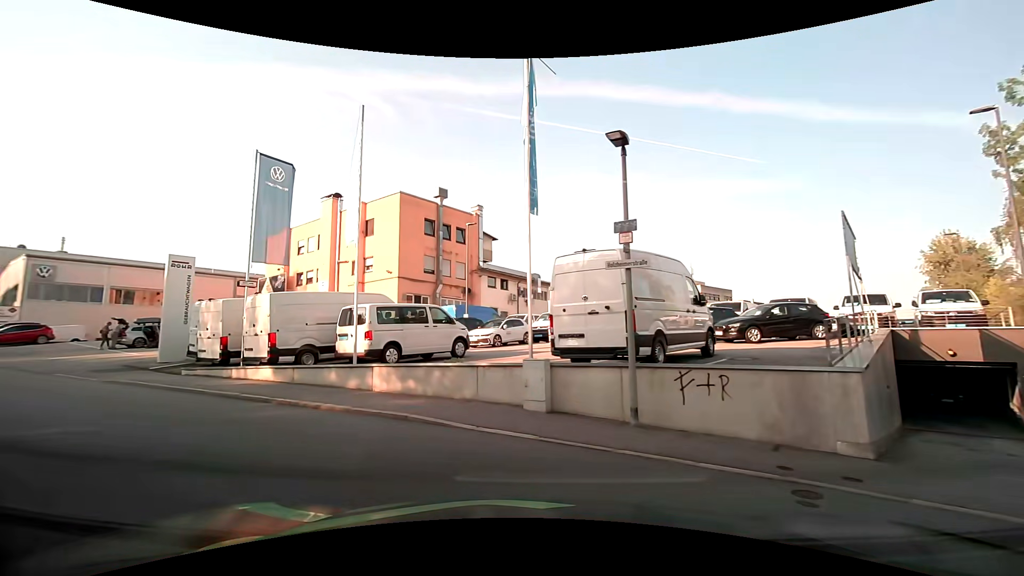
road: residential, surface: asphalt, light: Day
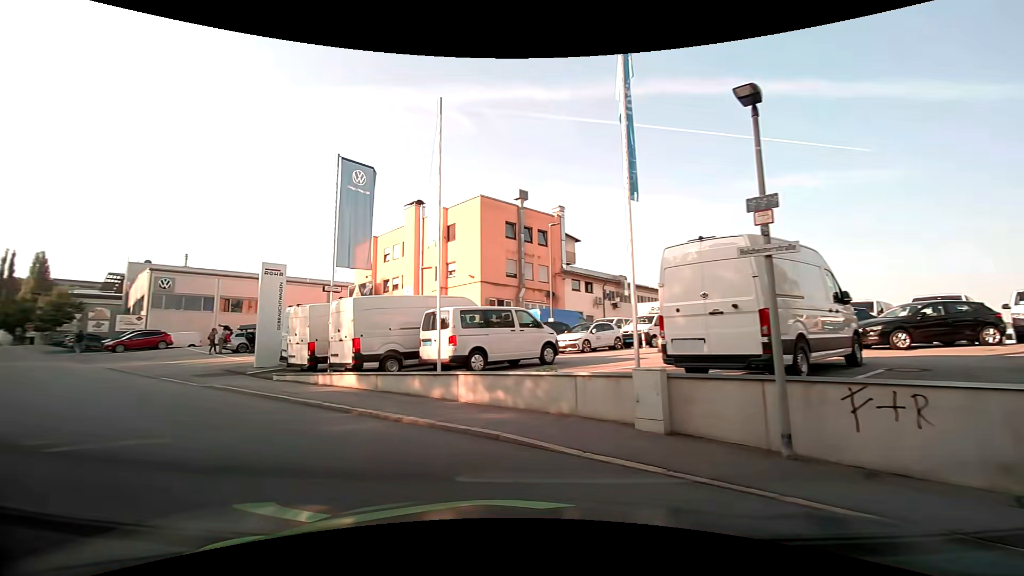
(-0.1, +1.5) m; -7°
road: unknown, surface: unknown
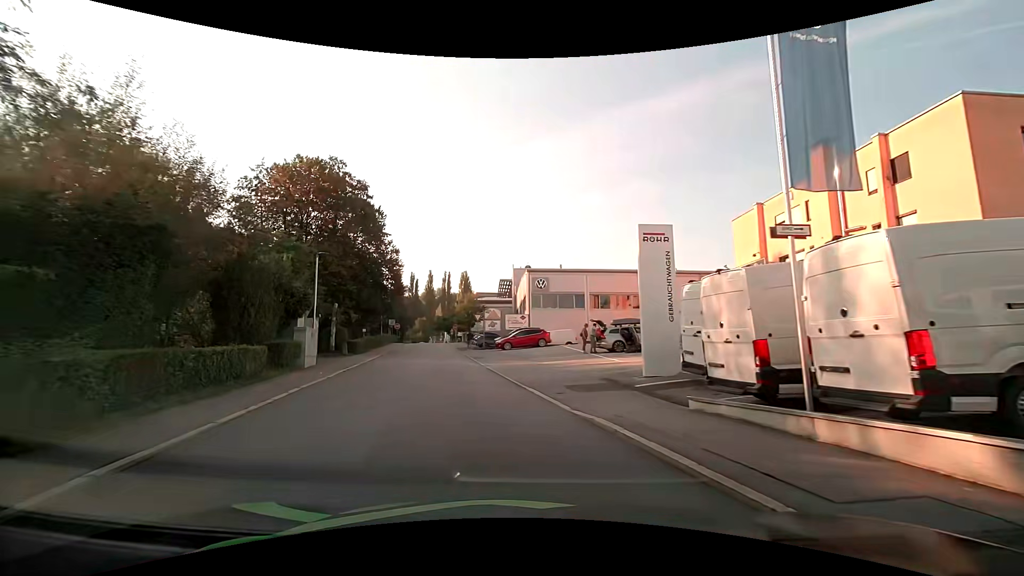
(-3.9, +8.4) m; -40°
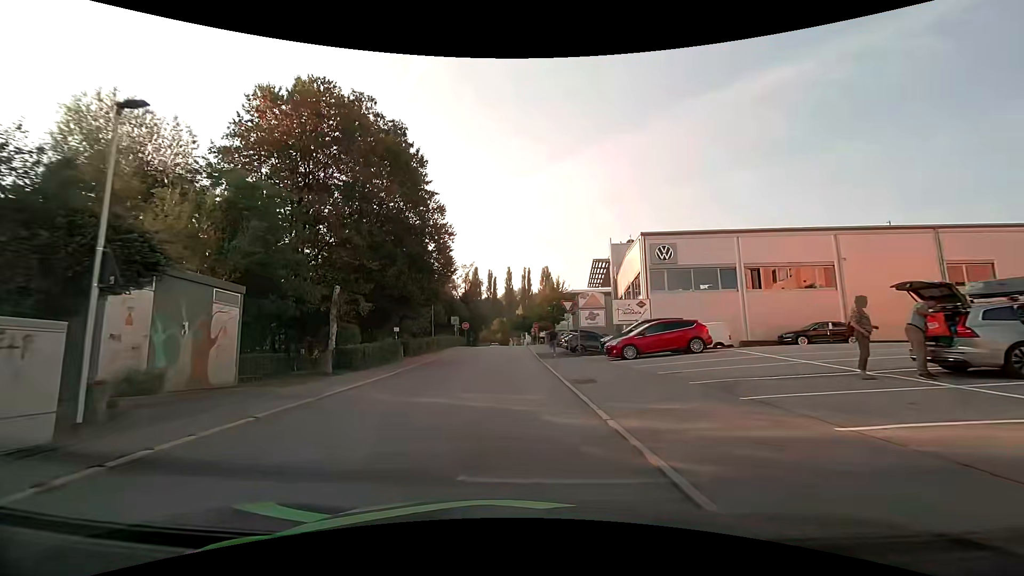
(-1.9, +17.3) m; -10°
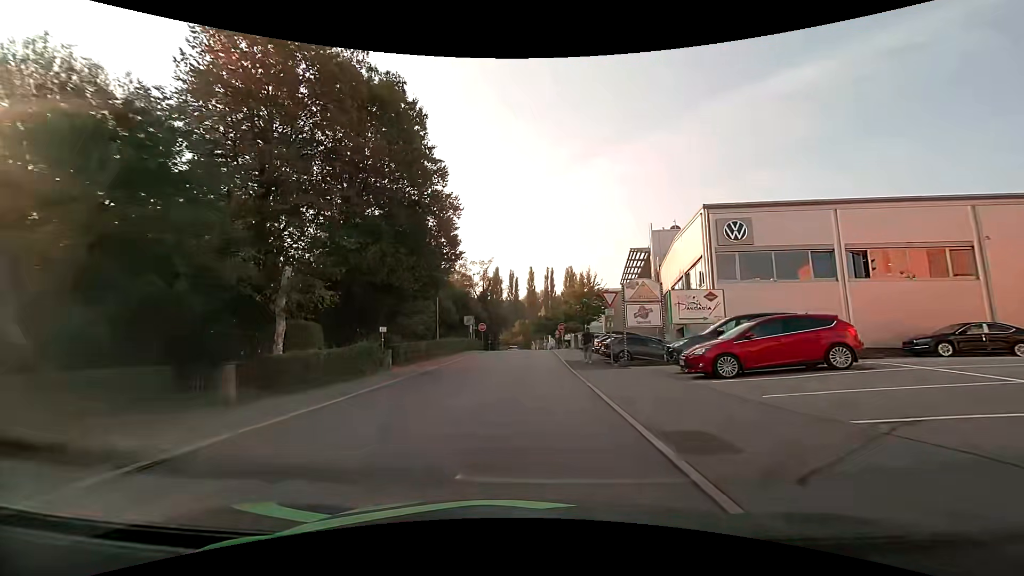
(-0.1, +7.6) m; -2°
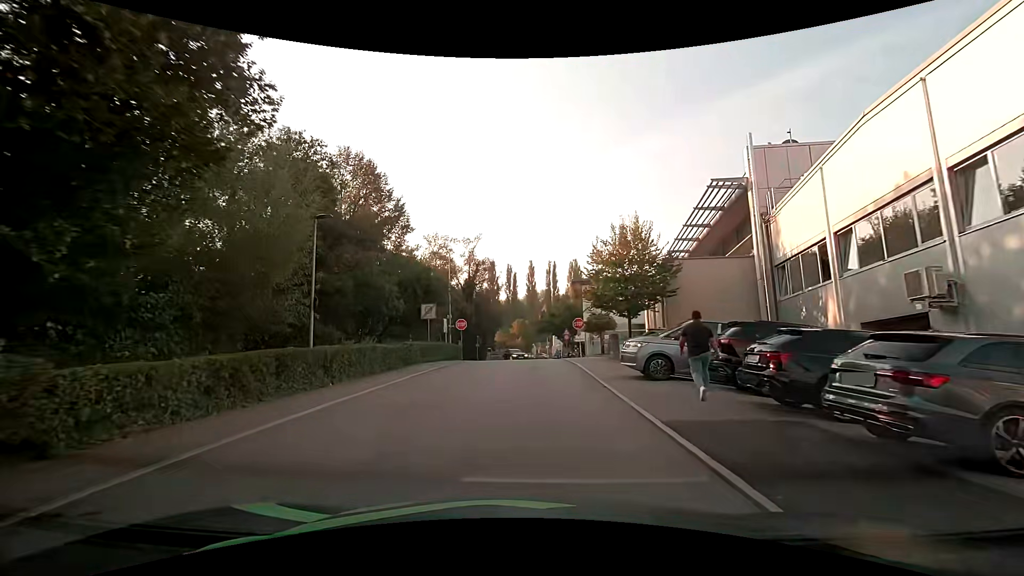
(0.0, +19.5) m; 0°
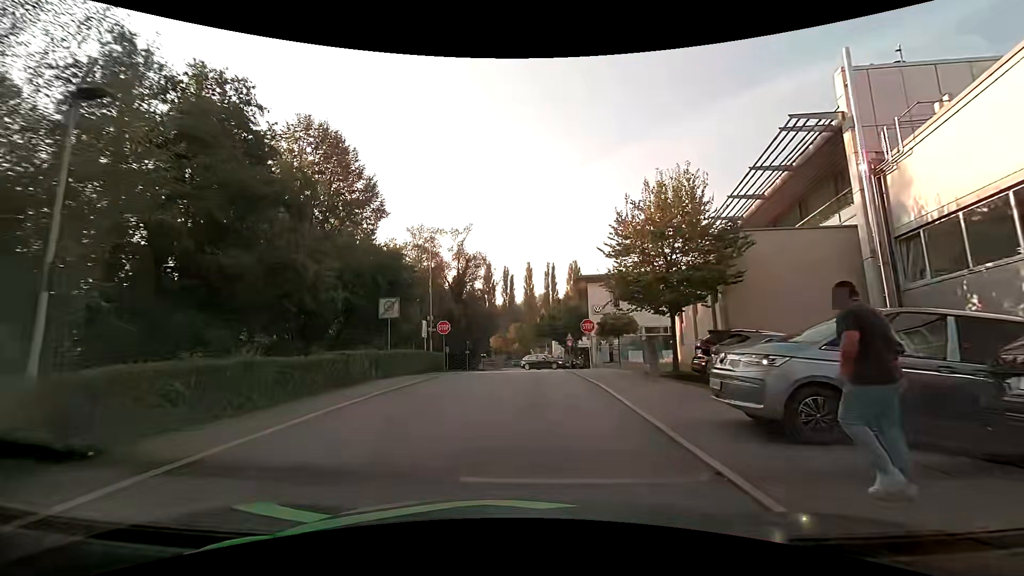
(0.0, +7.6) m; 0°
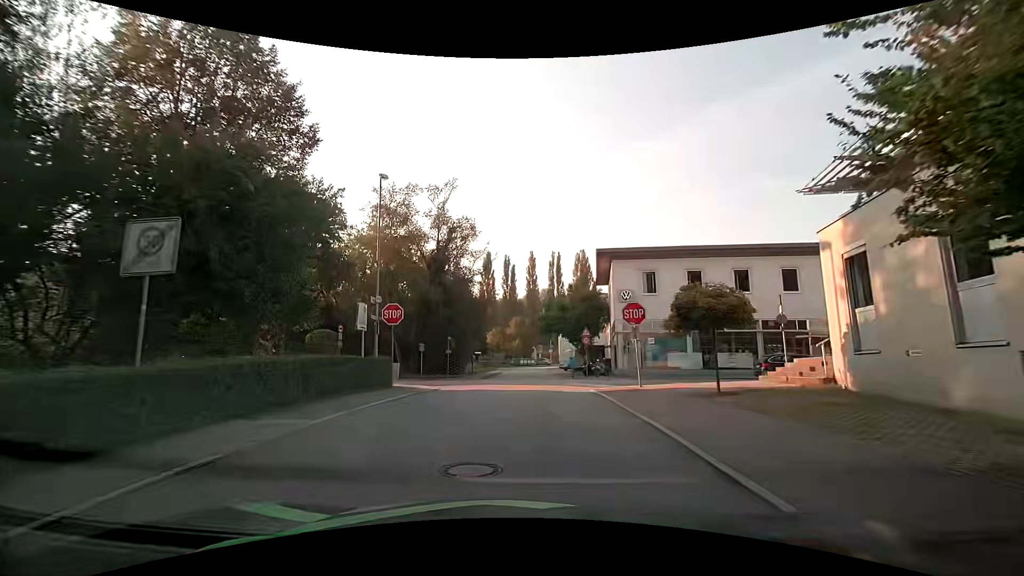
(0.0, +13.4) m; 0°
